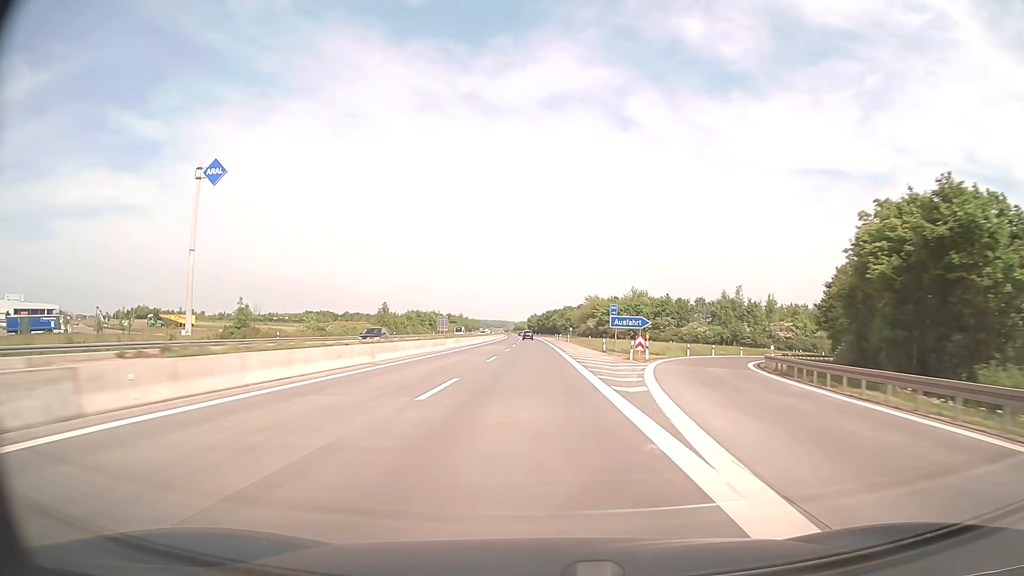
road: motorway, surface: asphalt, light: Day
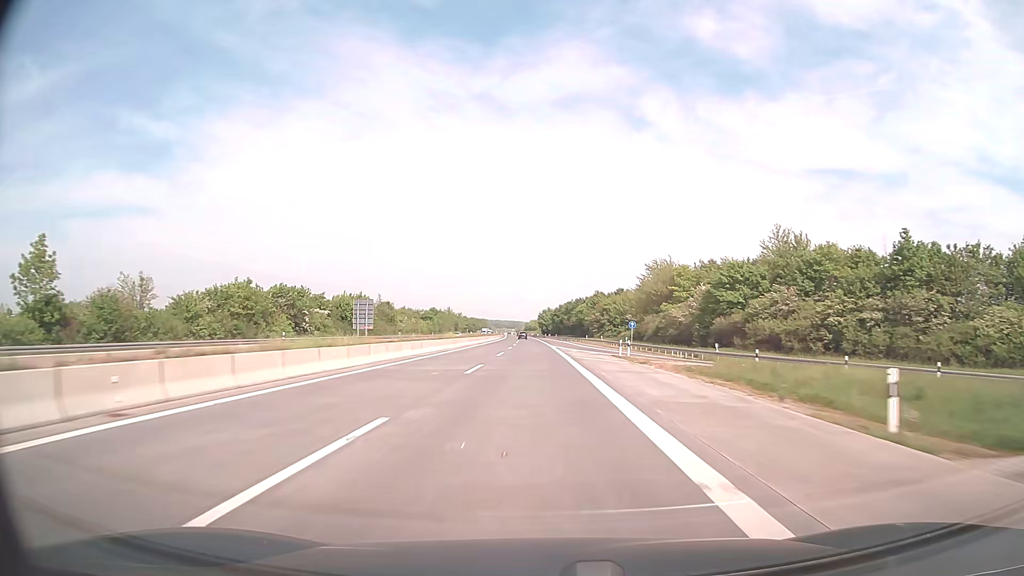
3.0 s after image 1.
(-1.2, +99.0) m; -1°
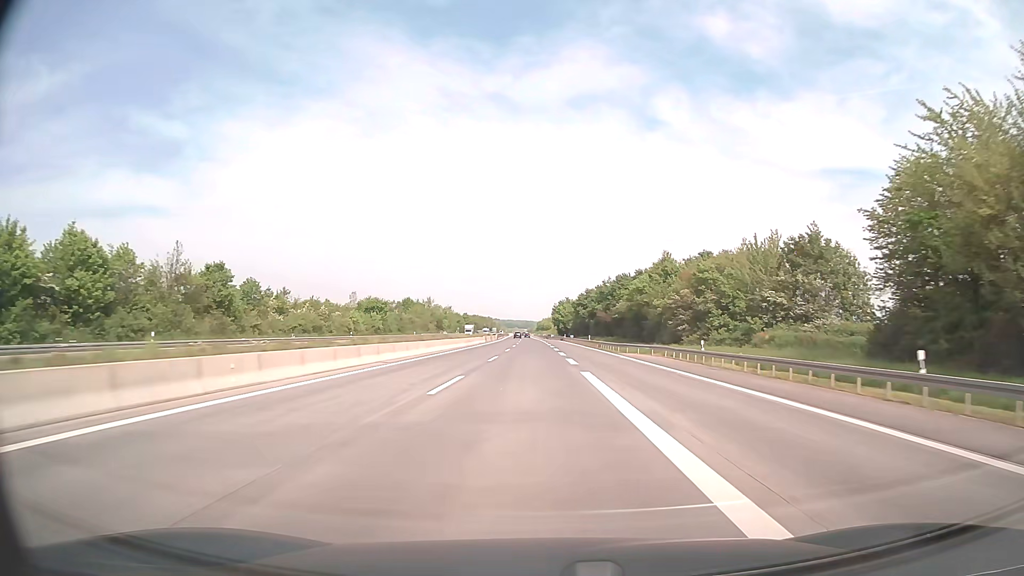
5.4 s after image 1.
(-1.0, +79.2) m; -1°
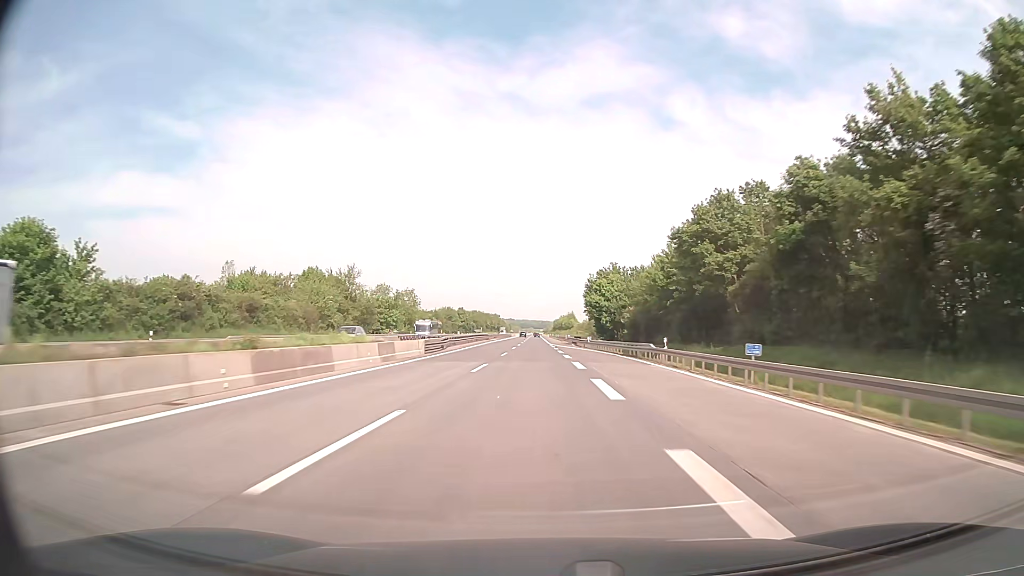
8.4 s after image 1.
(-1.1, +99.1) m; -1°
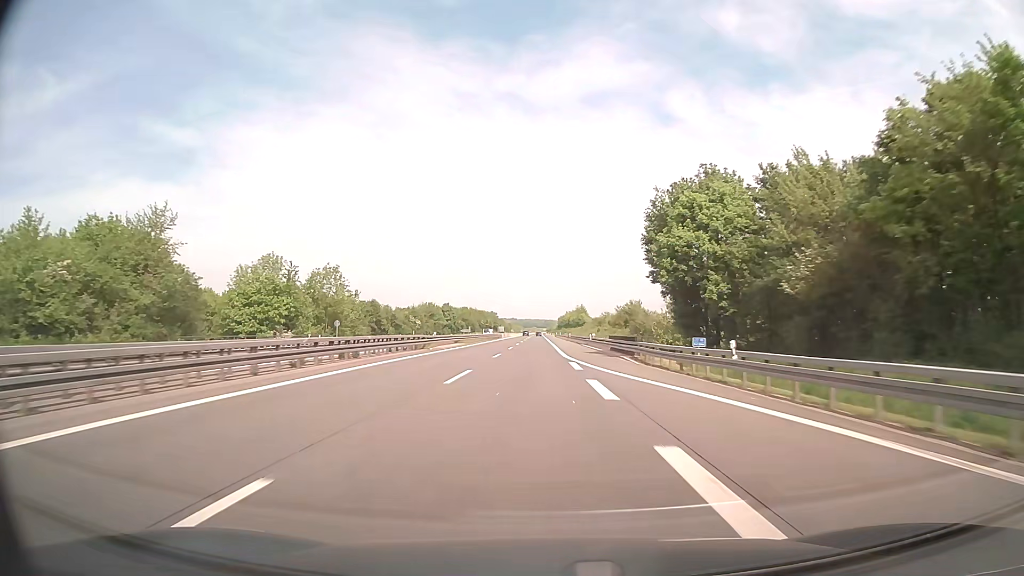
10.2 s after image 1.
(-0.2, +59.5) m; 0°
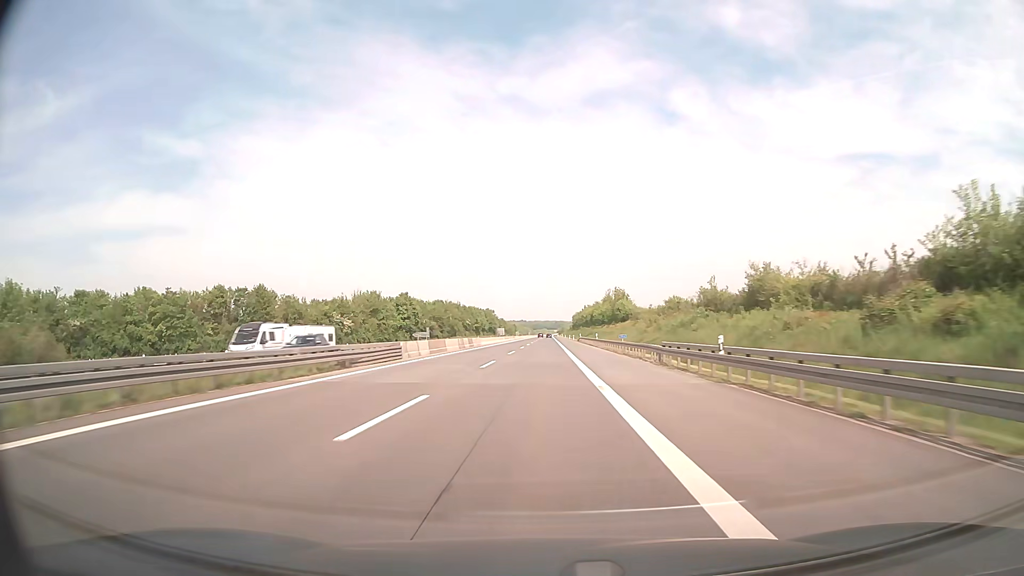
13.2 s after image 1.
(-0.5, +99.2) m; -1°
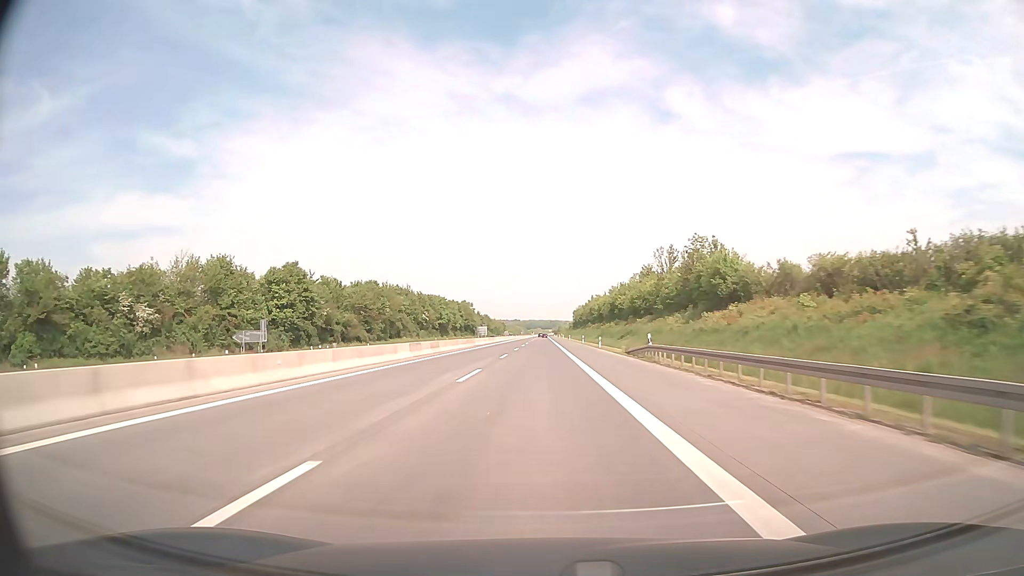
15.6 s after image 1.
(+0.2, +79.3) m; 0°
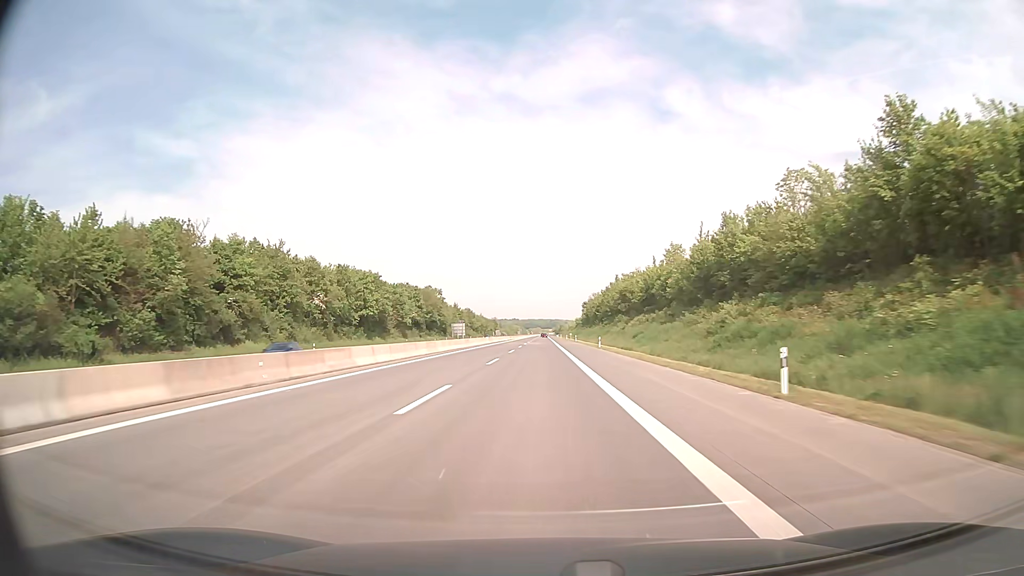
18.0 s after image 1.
(0.0, +79.3) m; 0°
(0, +10) (0, +20) (0, +30) (0, +40) (0, +50) (0, +60) (0, +70) (0, +80) (0, +90) (0, +100) m
